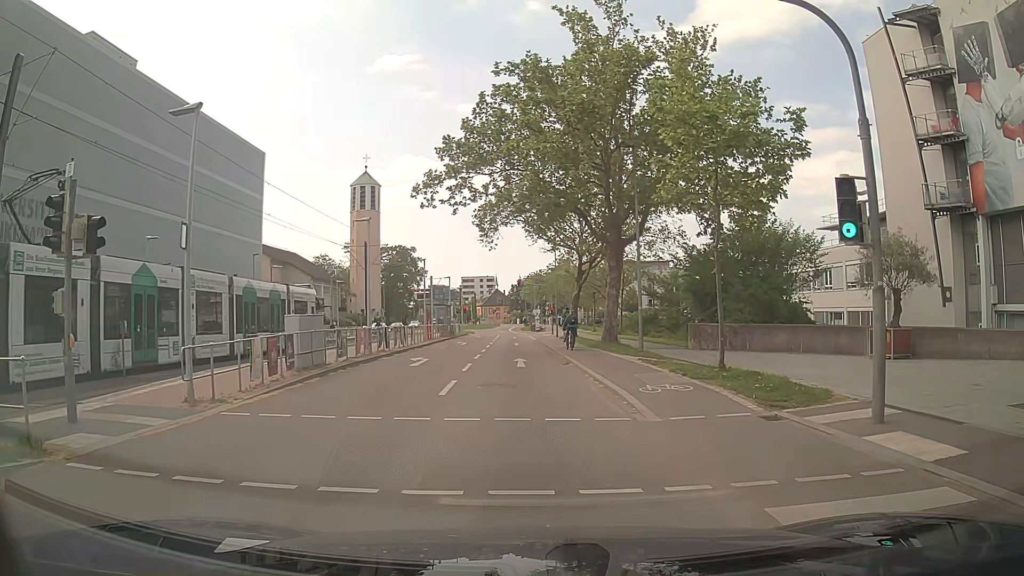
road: secondary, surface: asphalt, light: Day
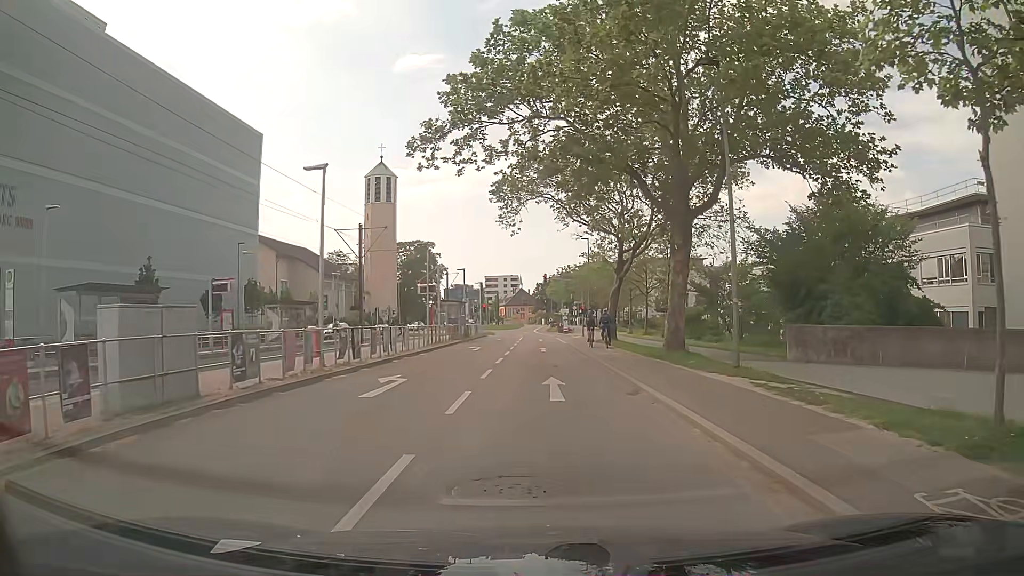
(-0.1, +9.6) m; -1°
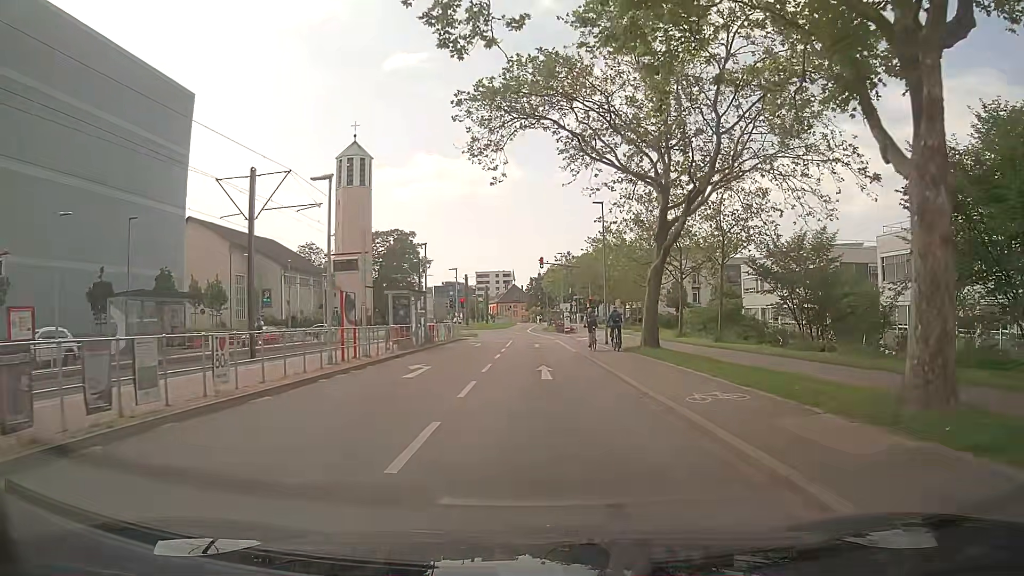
(0.0, +16.3) m; 0°
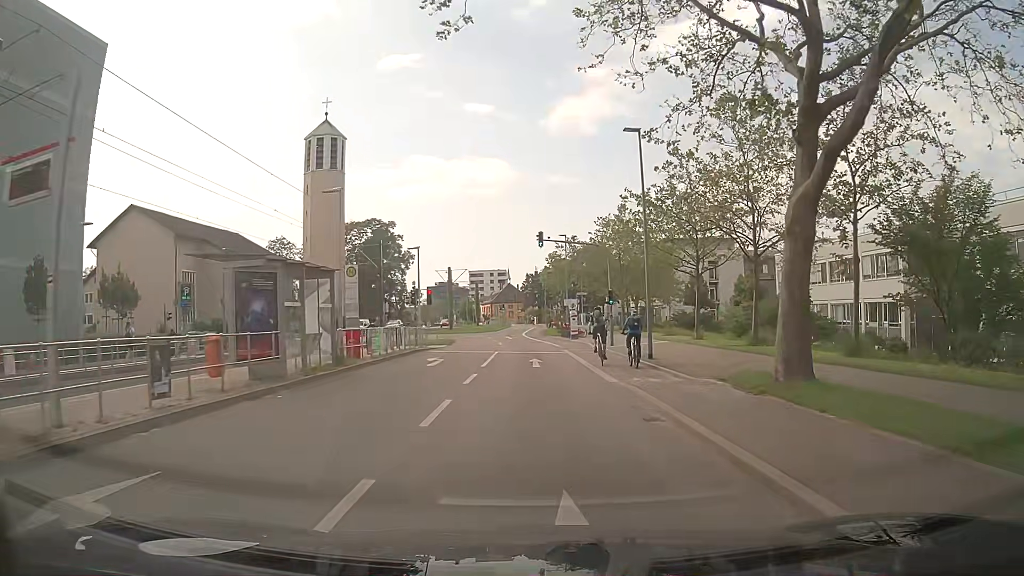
(+0.2, +15.5) m; 0°
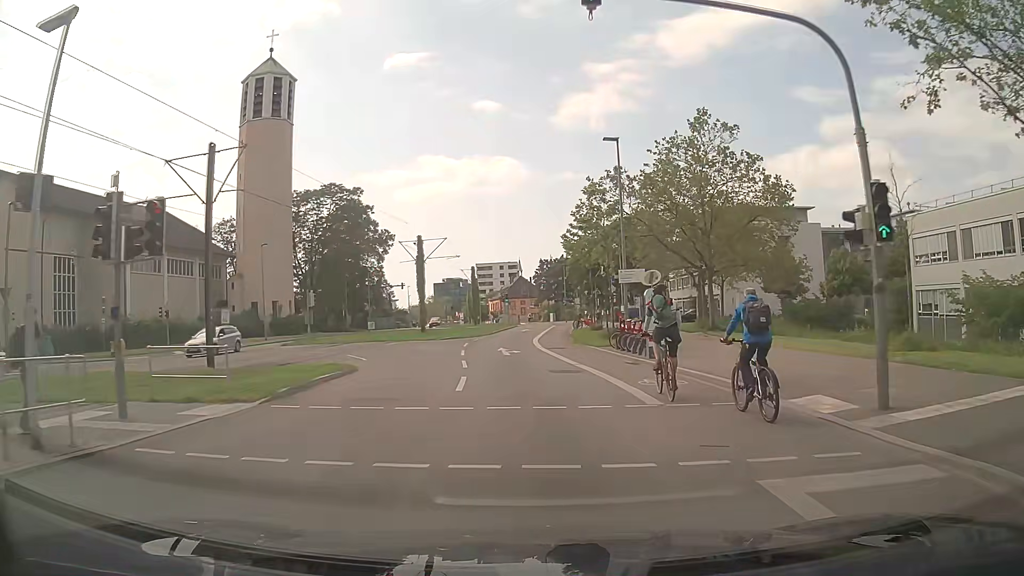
(+0.1, +28.9) m; 0°
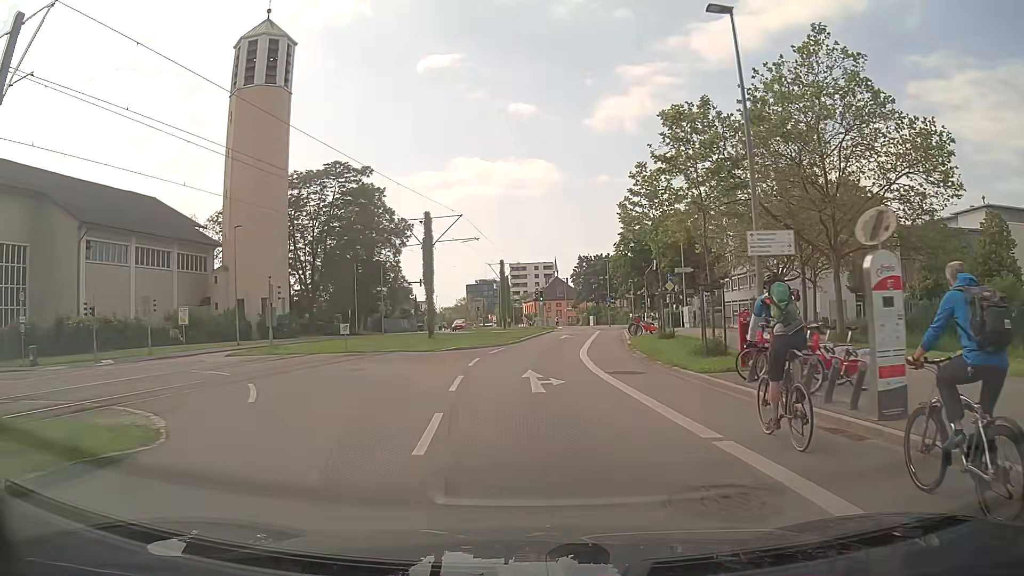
(-0.3, +12.3) m; -3°
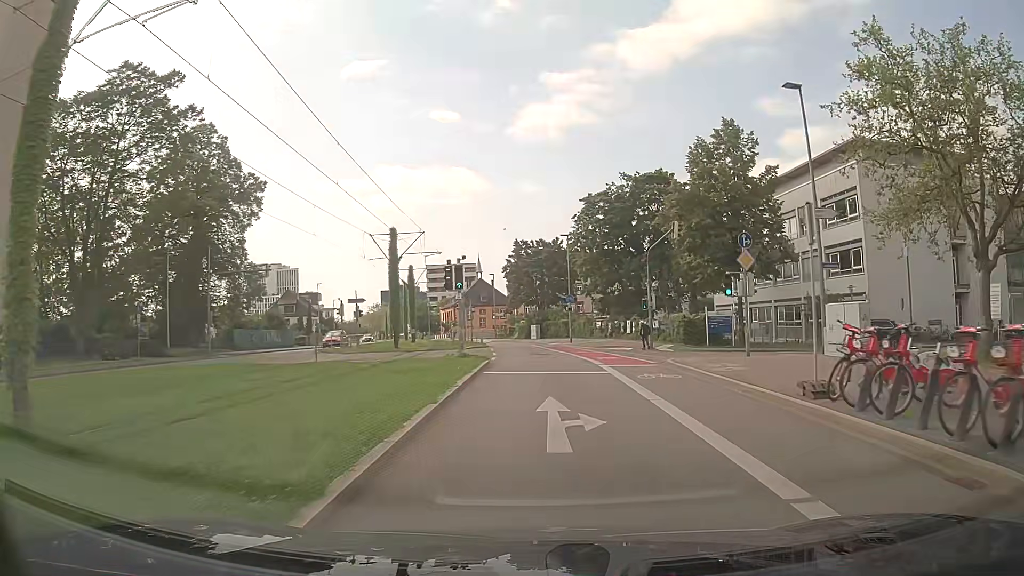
(+0.1, +30.9) m; +6°
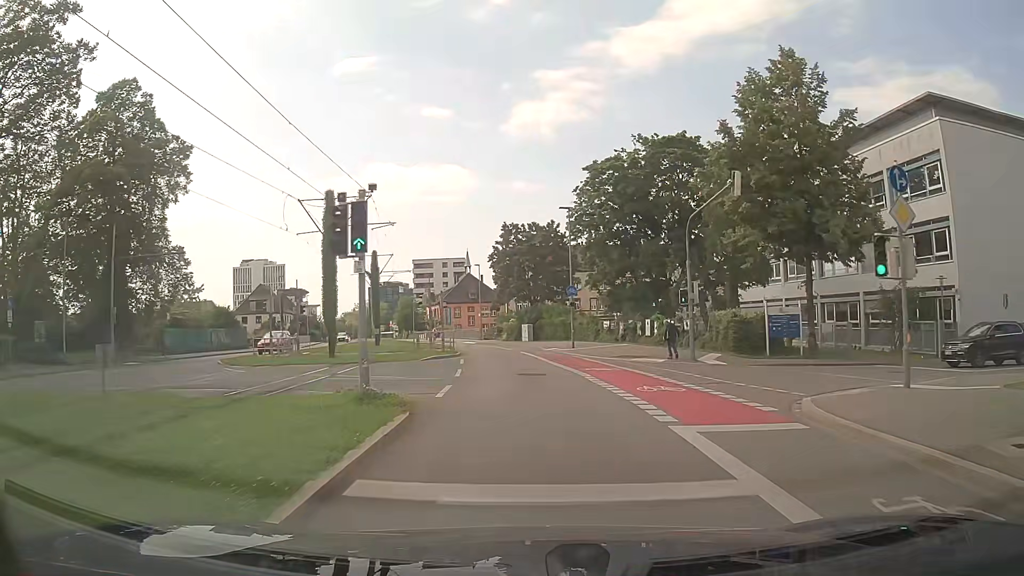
(+0.1, +11.9) m; 0°
(0, +10) (-1, +20) (-1, +30) (-3, +40) (-5, +50) (-7, +59) (-10, +69) (-13, +79) (-15, +88) (-18, +98) m
